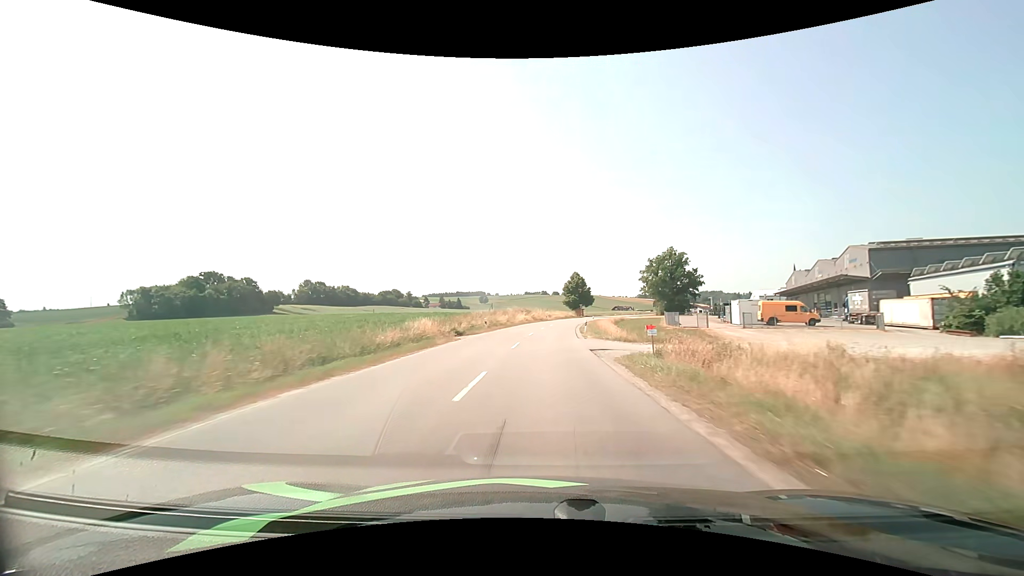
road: secondary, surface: asphalt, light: Day
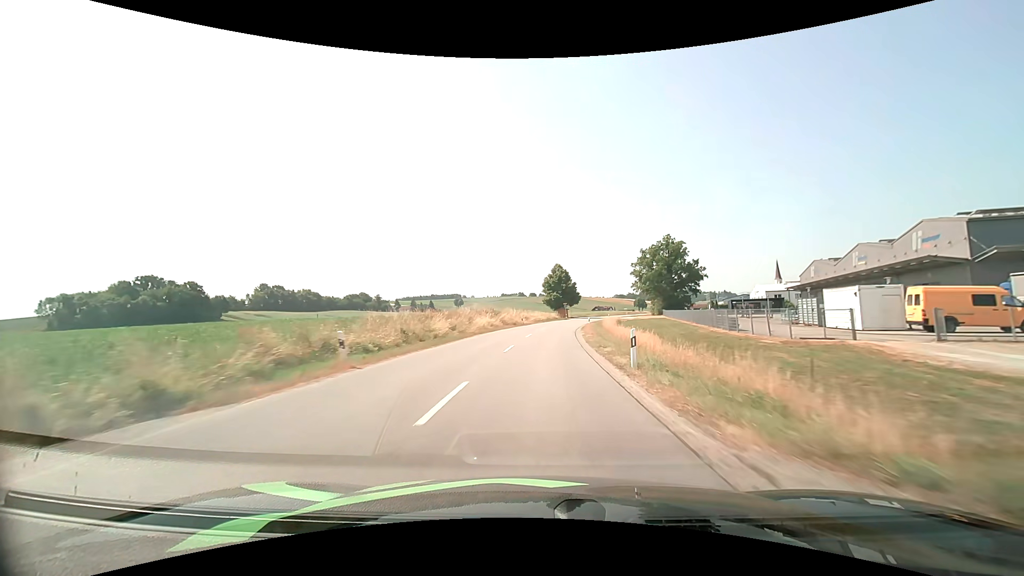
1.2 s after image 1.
(+0.5, +25.3) m; +3°
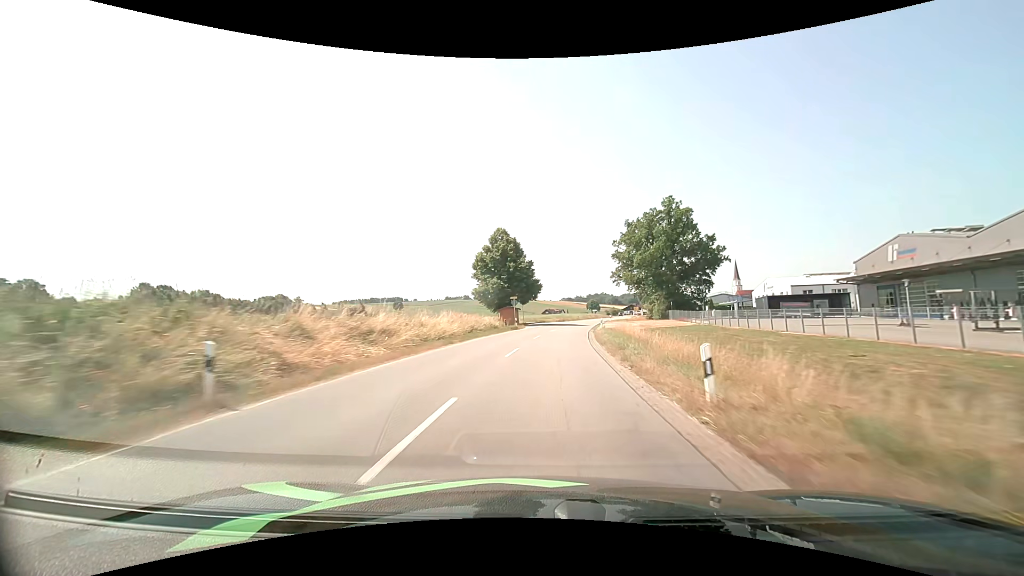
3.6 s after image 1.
(+2.4, +49.8) m; +6°
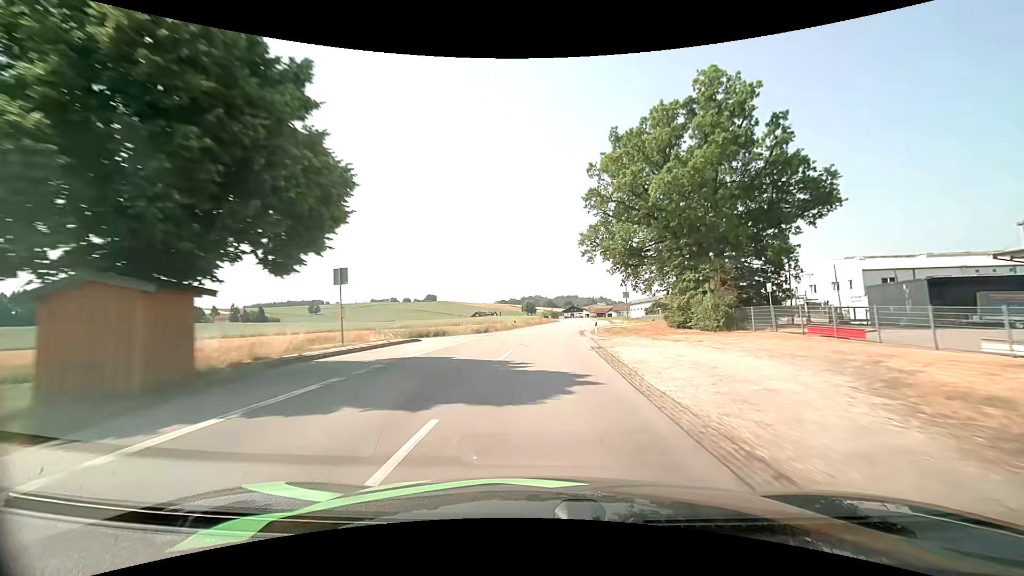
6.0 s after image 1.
(+3.4, +49.4) m; +8°
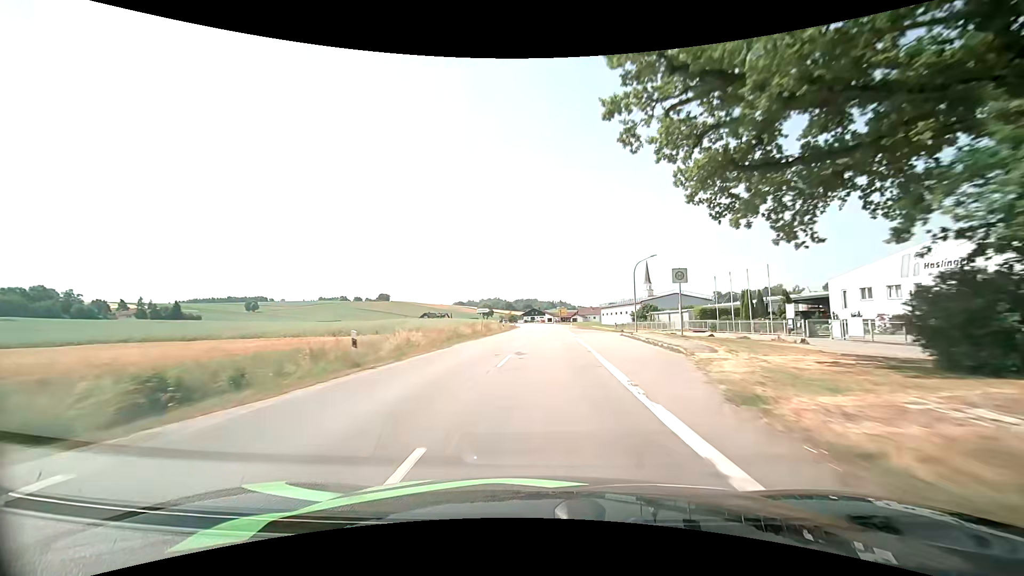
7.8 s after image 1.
(+1.4, +37.0) m; +4°
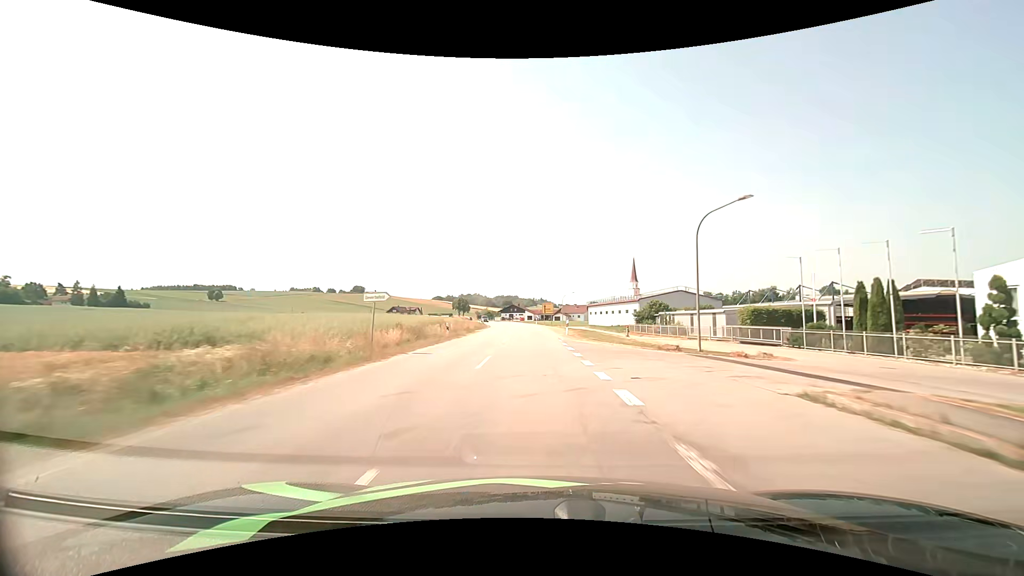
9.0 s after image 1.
(+0.7, +24.4) m; +3°
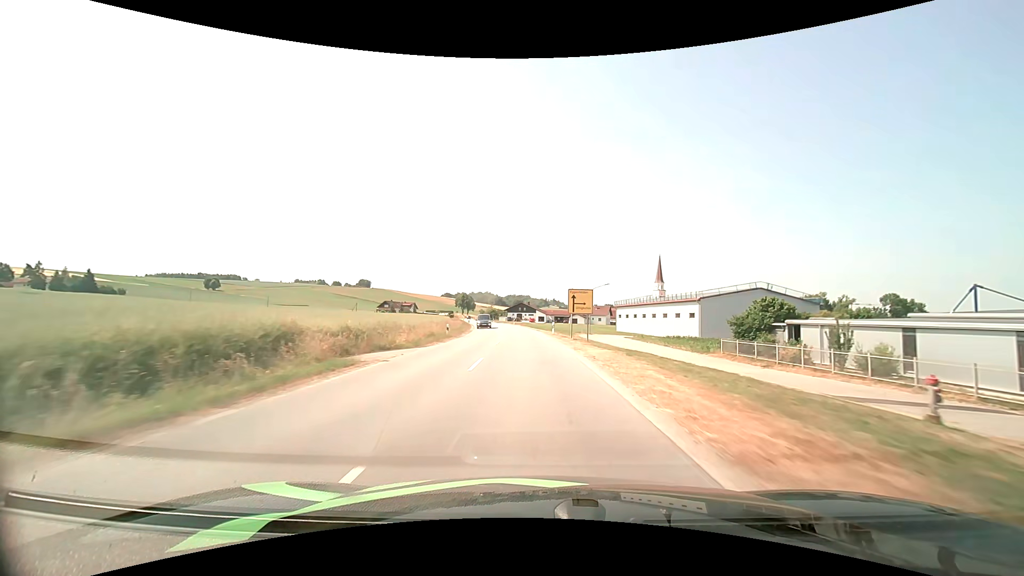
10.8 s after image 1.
(-0.5, +36.2) m; -1°
(0, +10) (0, +20) (-1, +30) (-1, +40) (-2, +50) (-3, +60) (-4, +70) (-6, +80) (-7, +90) (-9, +100) m
